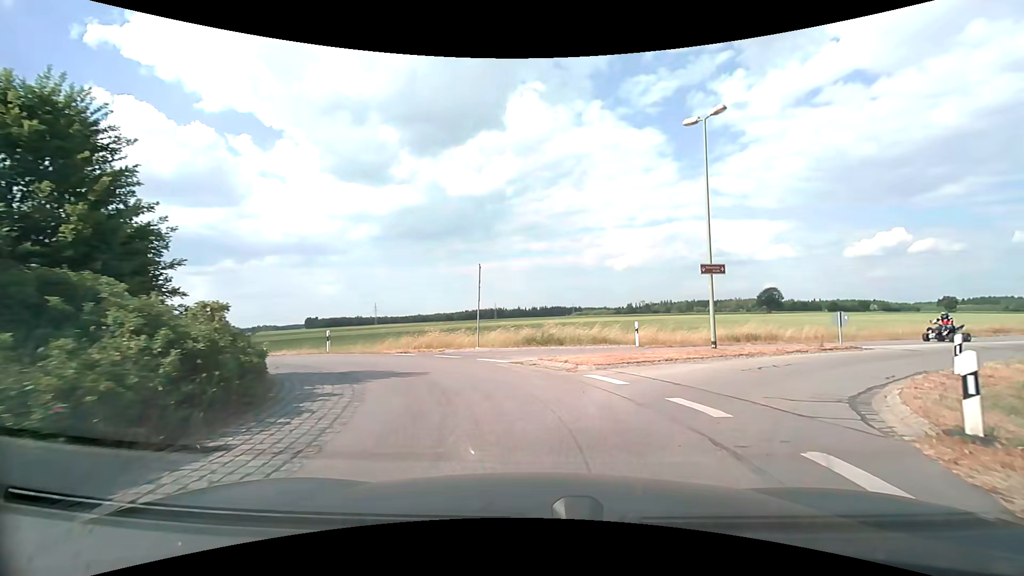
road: tertiary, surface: asphalt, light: Day
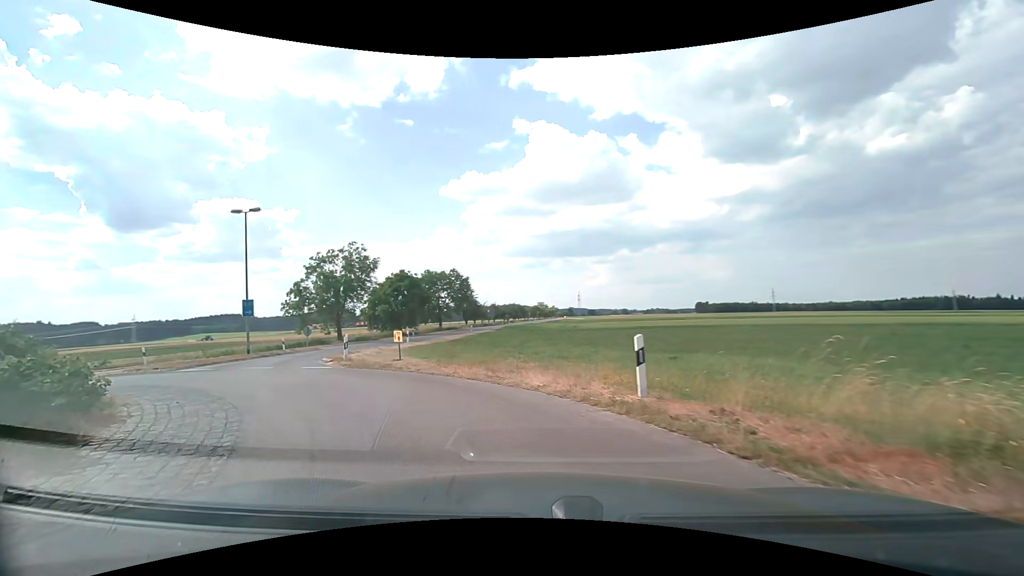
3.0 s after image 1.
(-4.1, +16.6) m; -41°
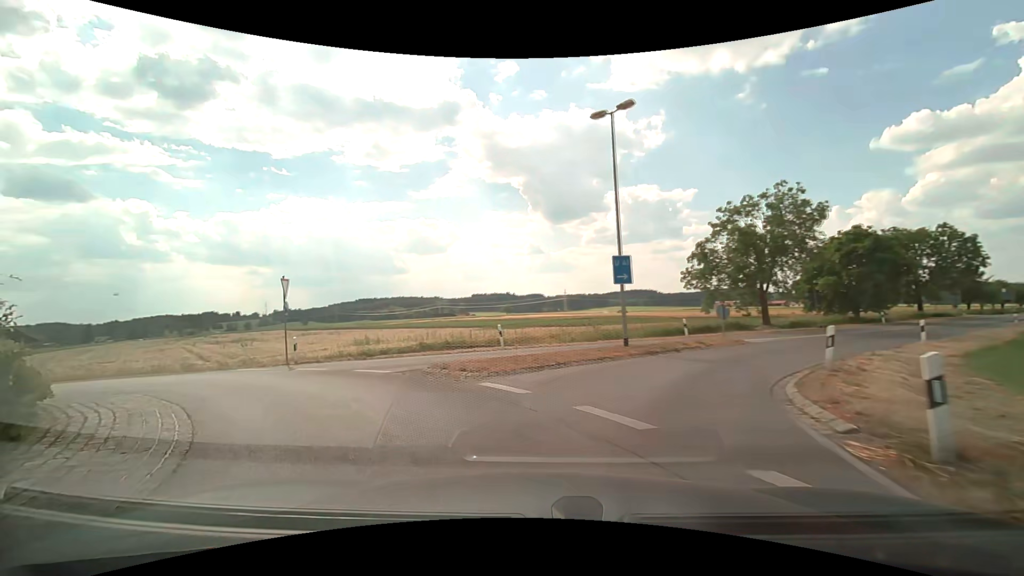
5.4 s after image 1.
(-5.2, +12.9) m; -44°
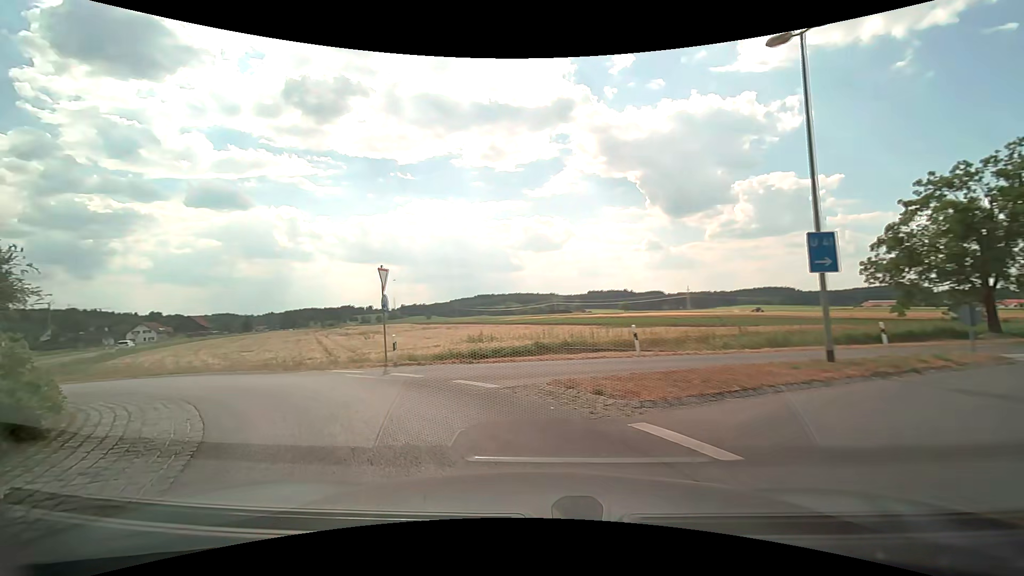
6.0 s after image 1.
(-0.4, +3.5) m; -13°
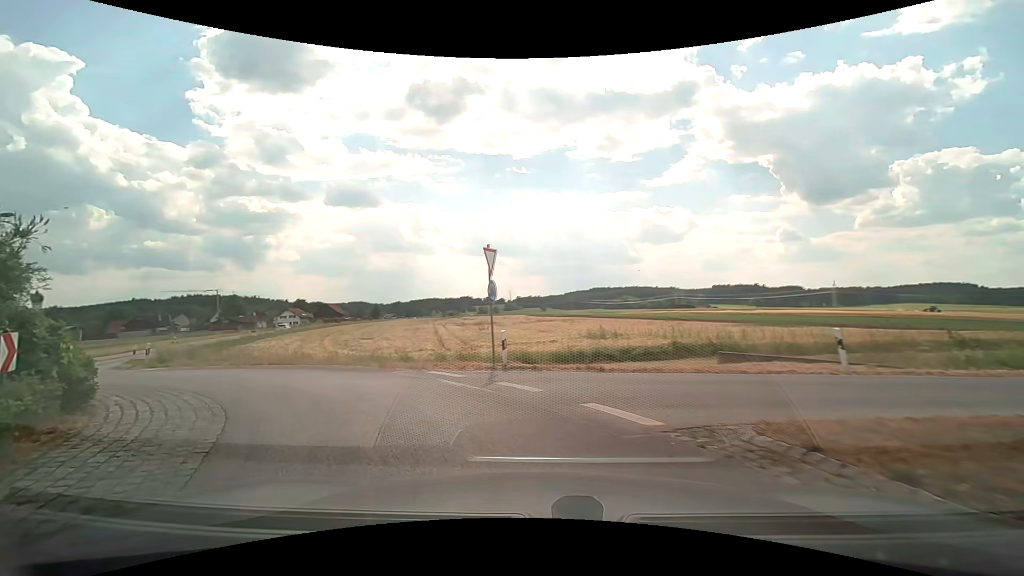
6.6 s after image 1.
(-0.4, +3.5) m; -14°
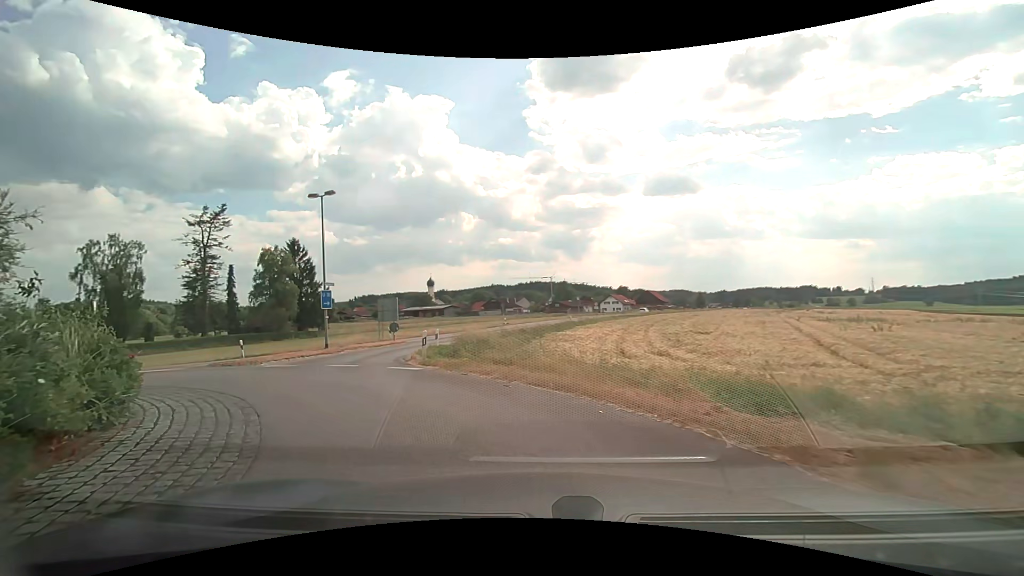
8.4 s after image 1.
(-3.1, +9.6) m; -35°
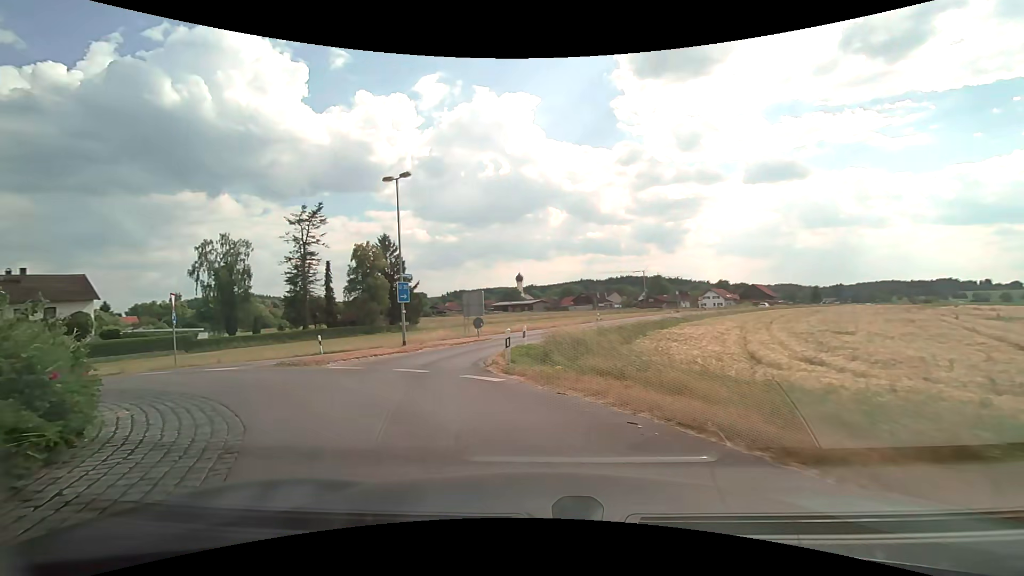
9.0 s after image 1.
(-0.3, +3.5) m; -10°
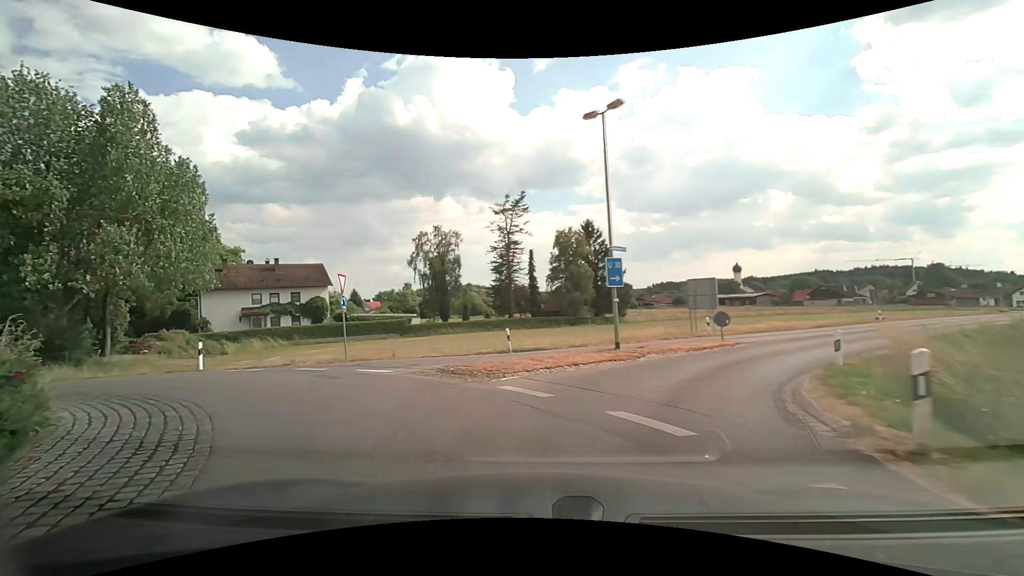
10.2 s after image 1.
(-1.4, +7.0) m; -23°
(-3, +9) (-11, +15) (-21, +16) (-30, +11) (-34, +2) (-32, -8) (-26, -15) (-16, -17) (-7, -14) (-1, -5) m
